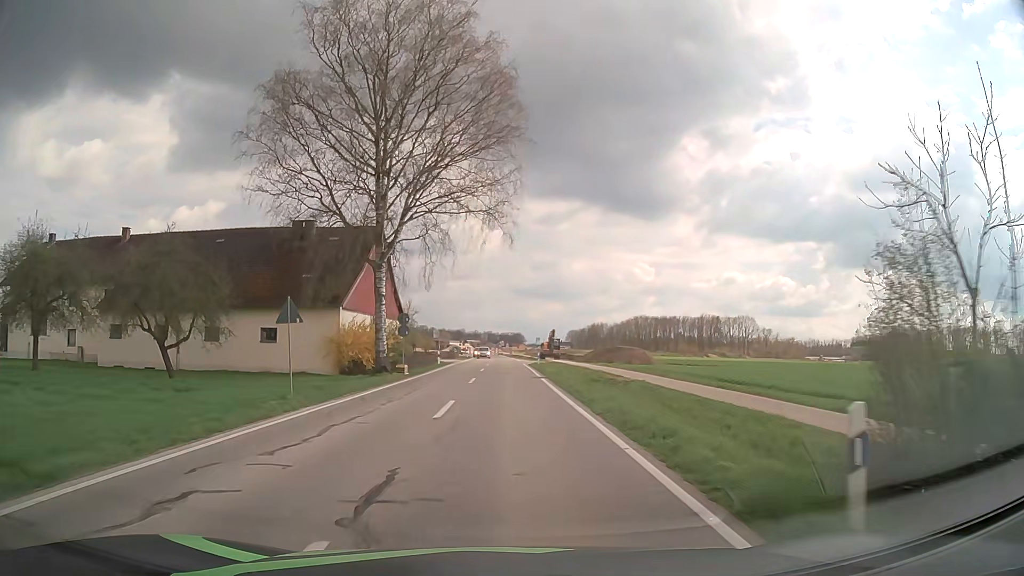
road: service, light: Day
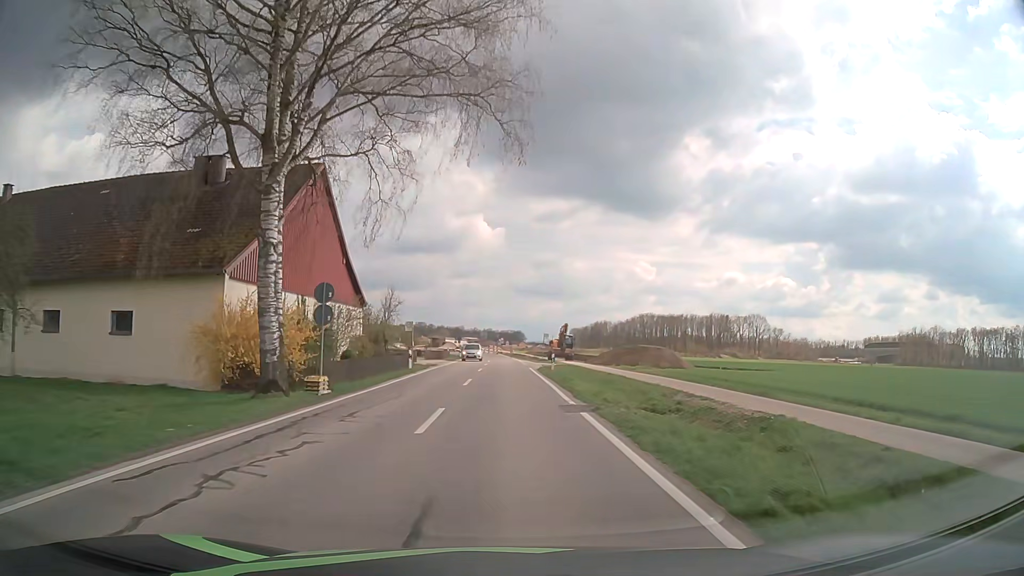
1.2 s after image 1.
(0.0, +15.0) m; 0°
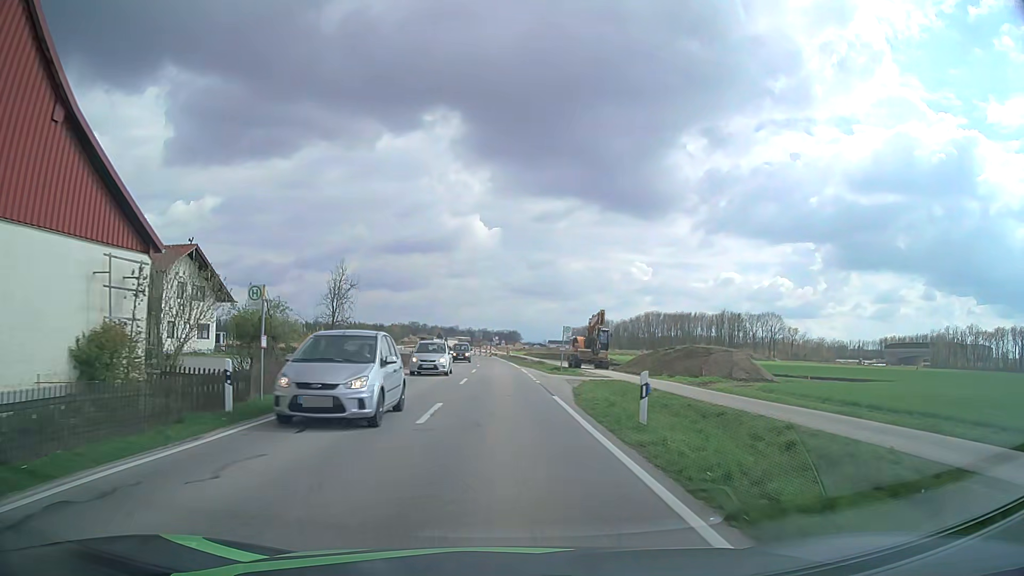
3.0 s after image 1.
(+0.1, +23.2) m; 0°
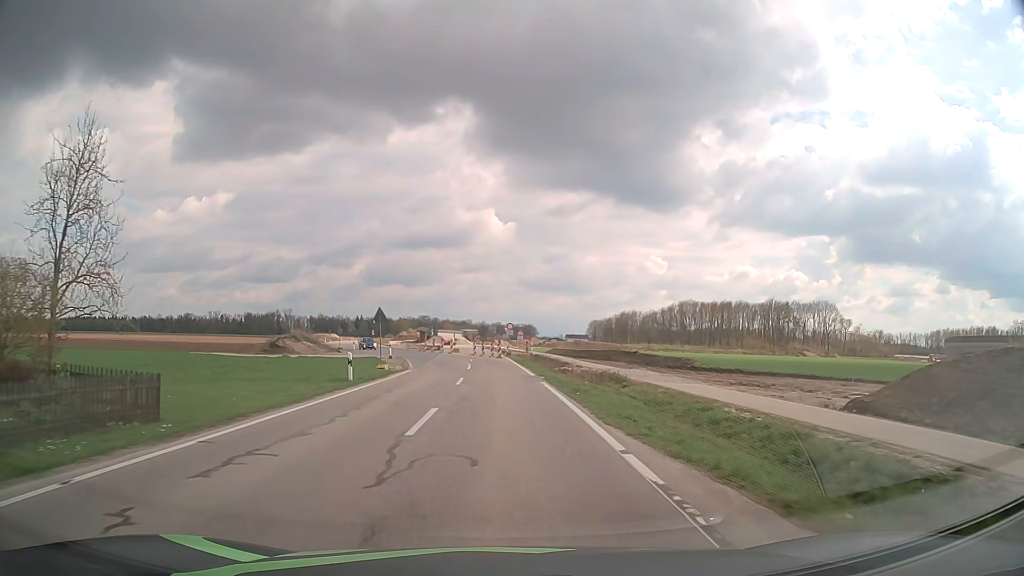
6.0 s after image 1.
(-0.1, +39.5) m; -1°
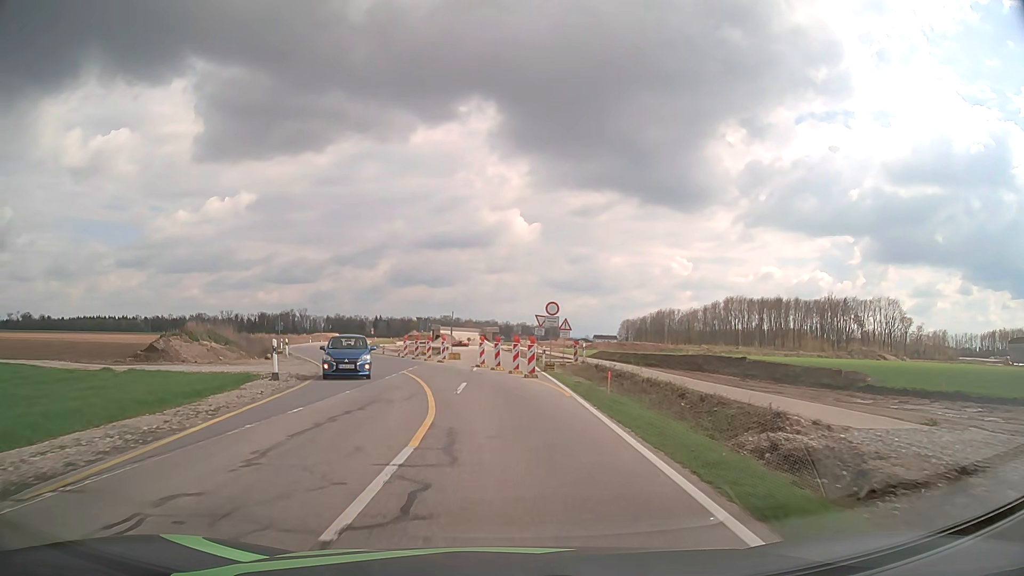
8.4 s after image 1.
(-0.5, +30.1) m; -2°
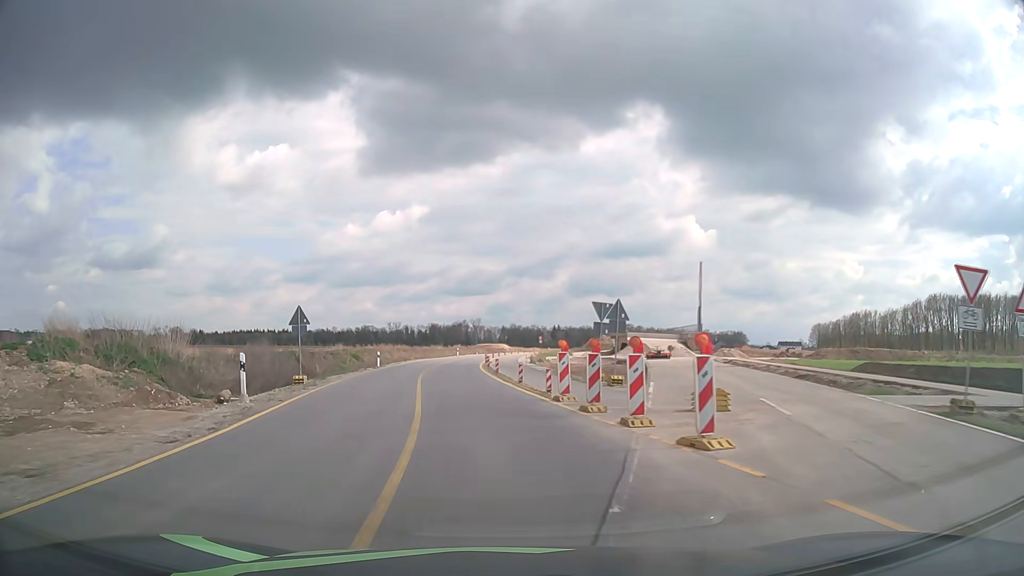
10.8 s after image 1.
(-3.3, +29.1) m; -14°
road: unclassified
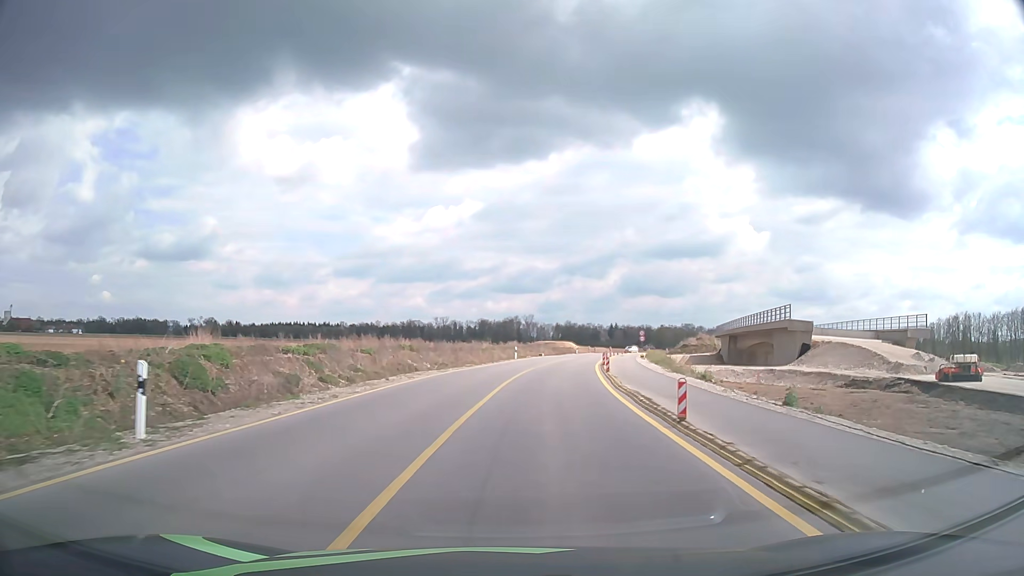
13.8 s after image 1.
(-4.1, +40.4) m; -5°
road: tertiary
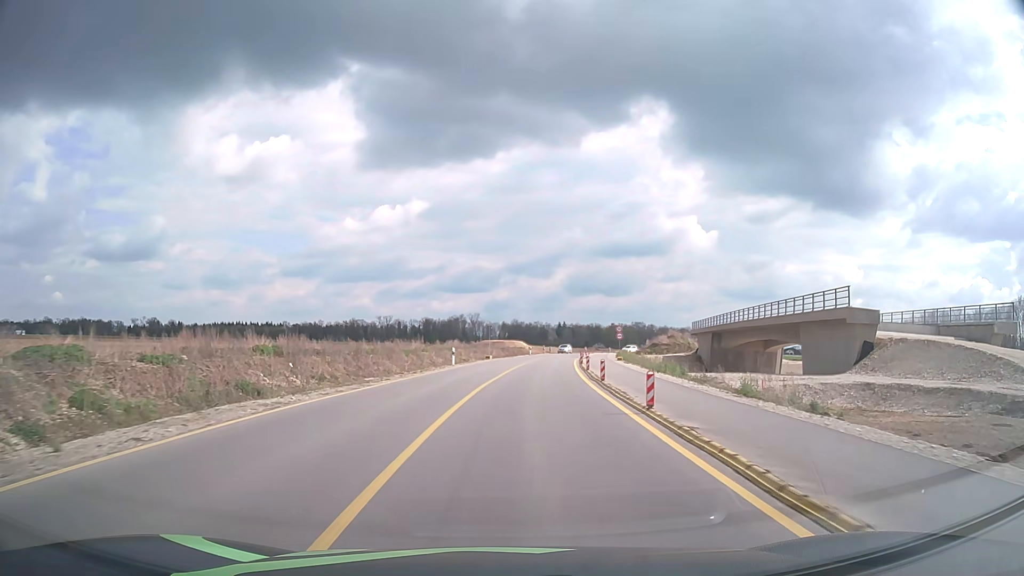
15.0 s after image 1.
(+0.7, +16.9) m; +5°
(0, +10) (+1, +20) (+1, +30) (+2, +40) (+3, +50) (+4, +60) (+6, +70) (+7, +80) (+8, +90) (+10, +99) m
